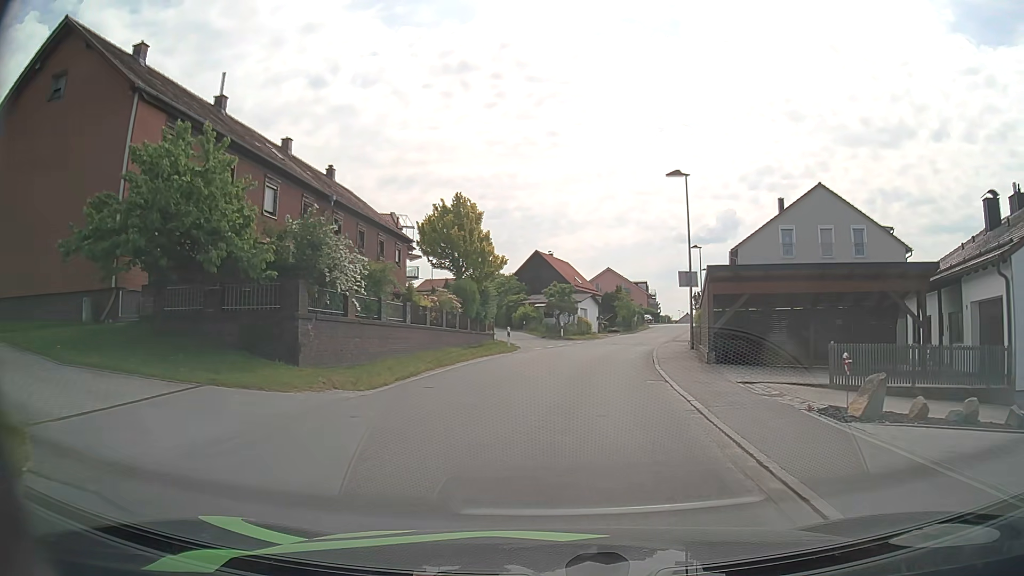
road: unclassified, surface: asphalt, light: Day
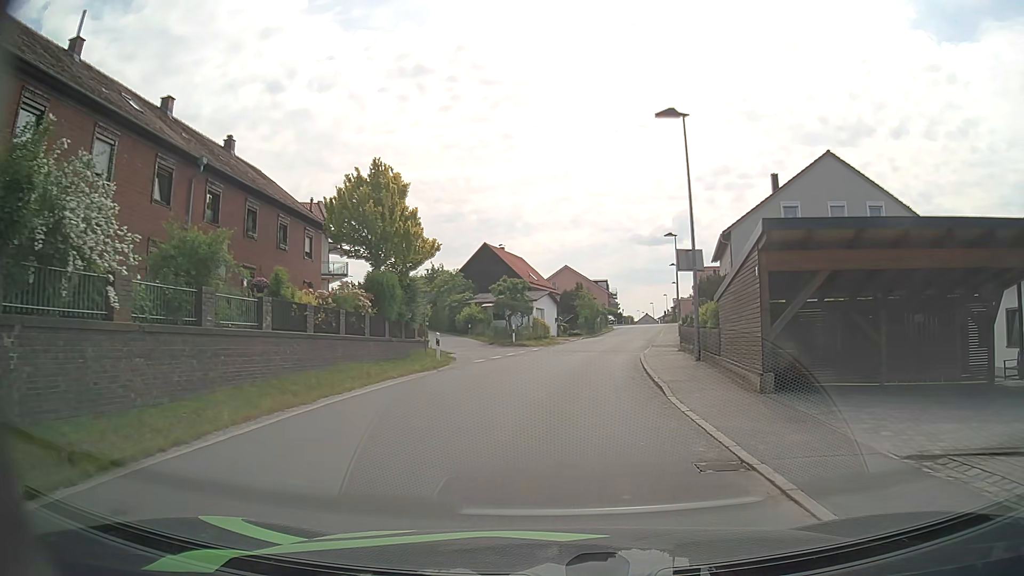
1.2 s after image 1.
(+0.4, +9.2) m; +4°
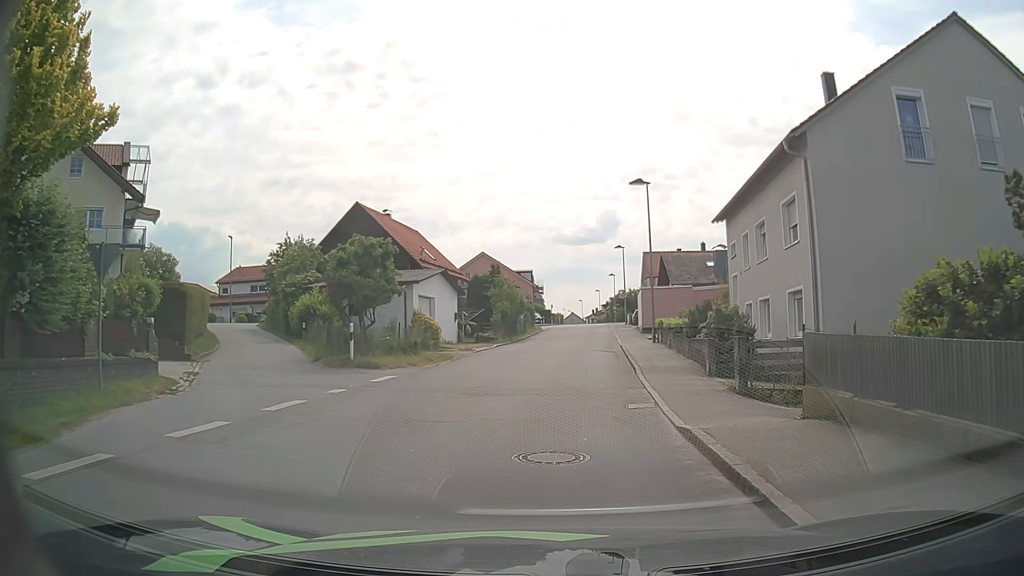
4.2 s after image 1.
(+1.2, +20.6) m; +7°
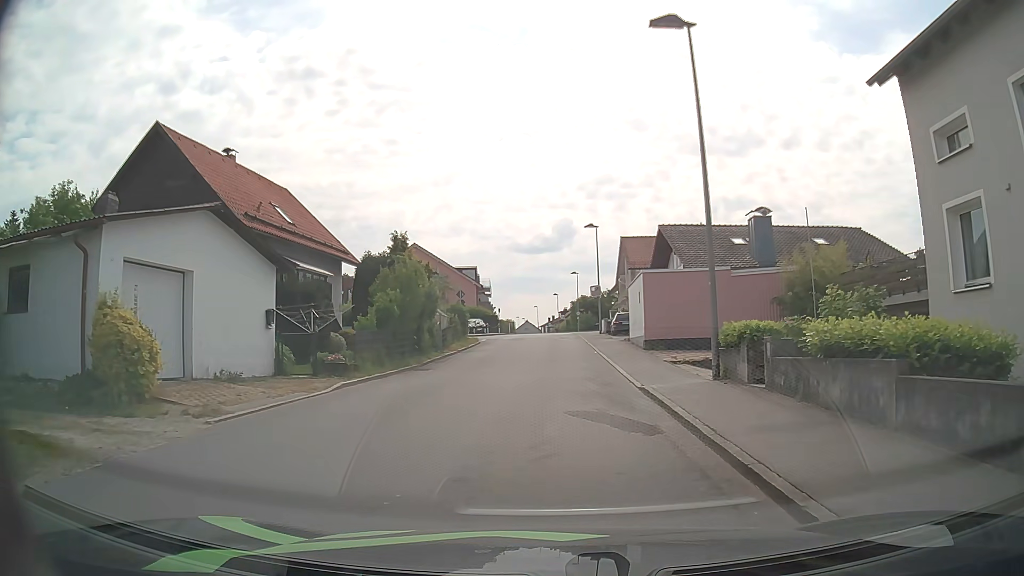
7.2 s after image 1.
(+0.5, +19.8) m; +3°
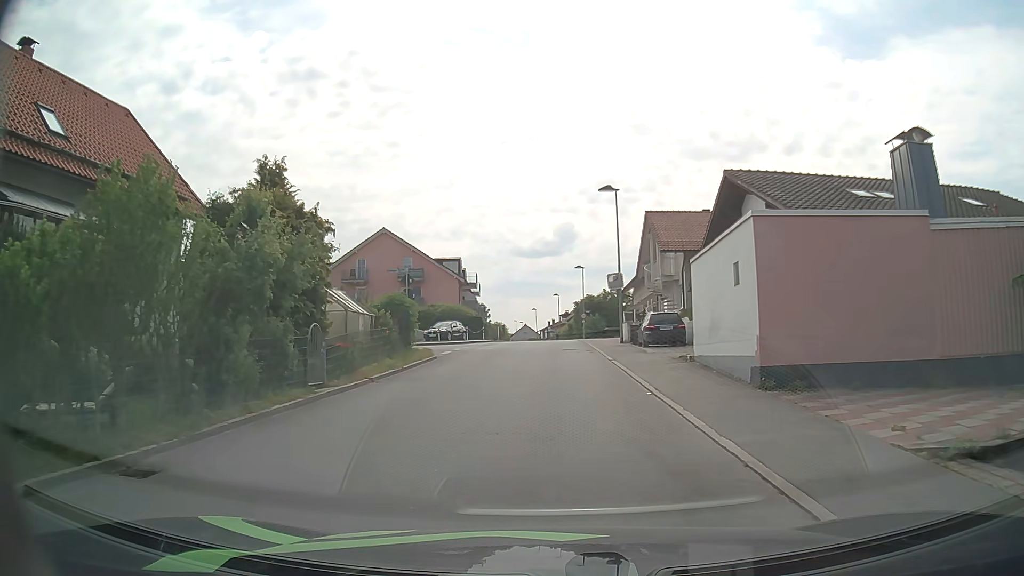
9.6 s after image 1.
(+0.1, +15.1) m; 0°
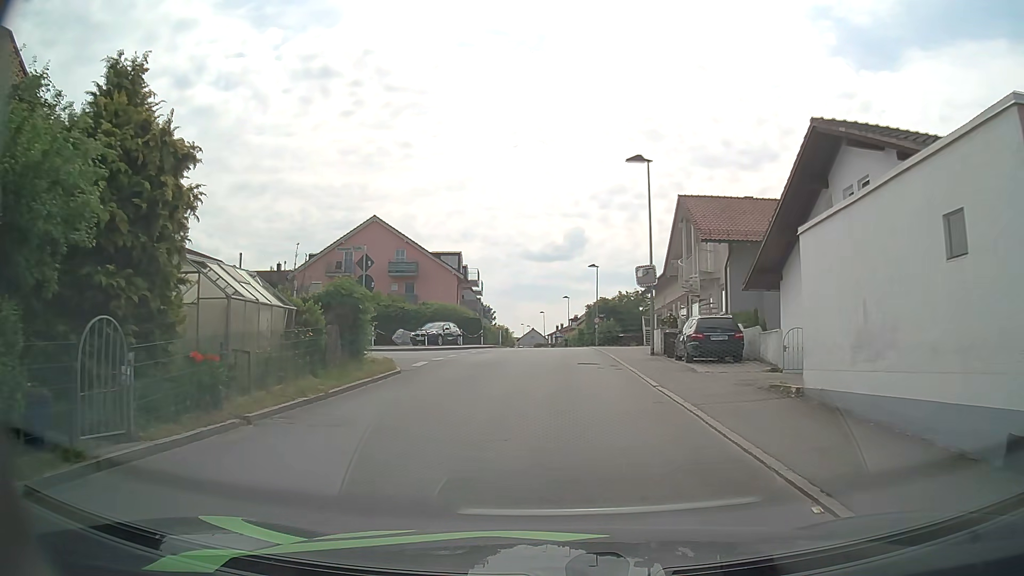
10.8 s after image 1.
(-0.1, +7.5) m; -1°
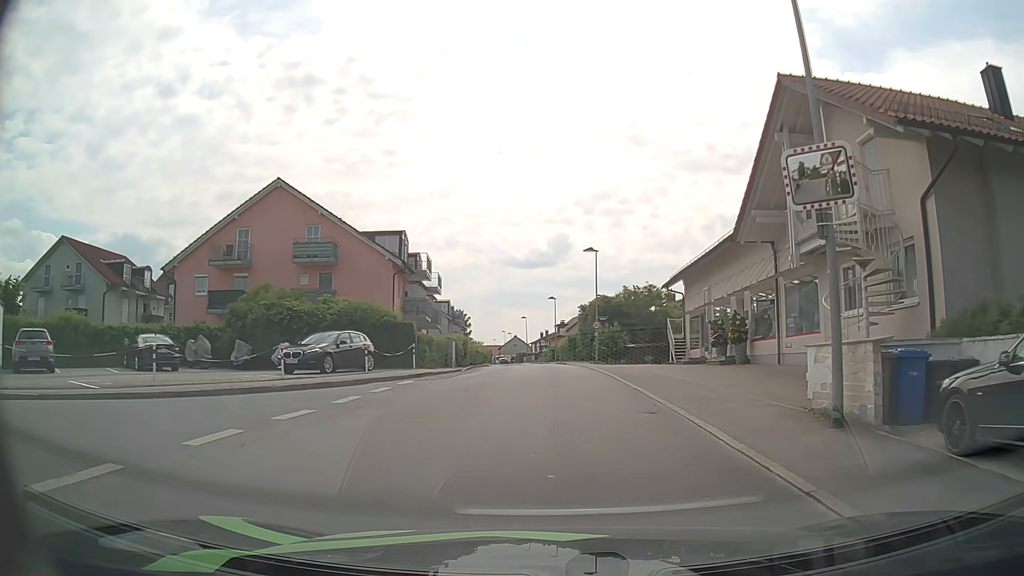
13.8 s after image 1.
(+0.3, +18.4) m; +2°
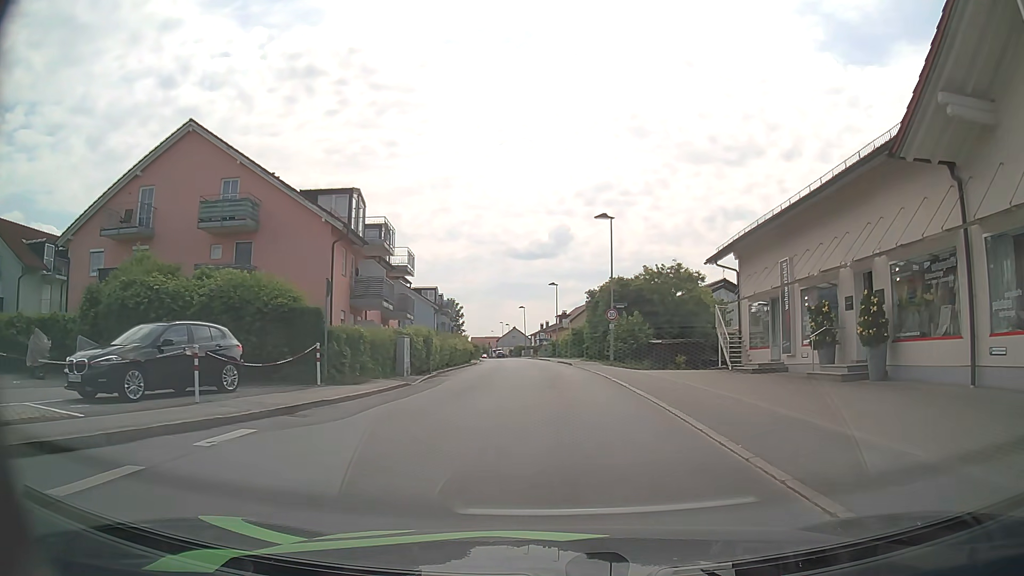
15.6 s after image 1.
(-0.1, +11.2) m; -1°
(0, +10) (0, +20) (-1, +30) (-1, +40) (-1, +50) (-2, +60) (-3, +70) (-4, +80) (-5, +90) (-6, +100) m
